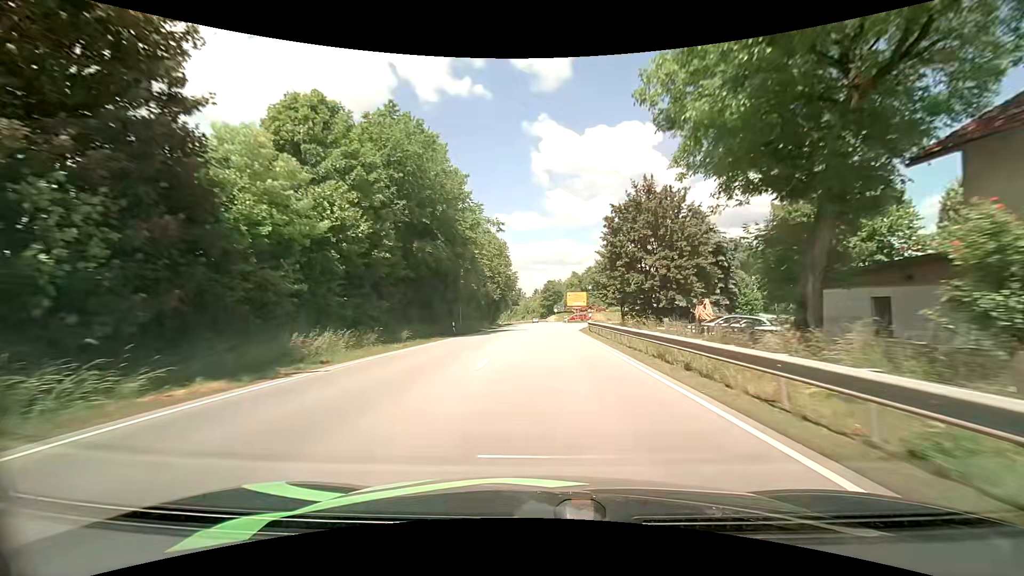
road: primary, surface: asphalt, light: Day
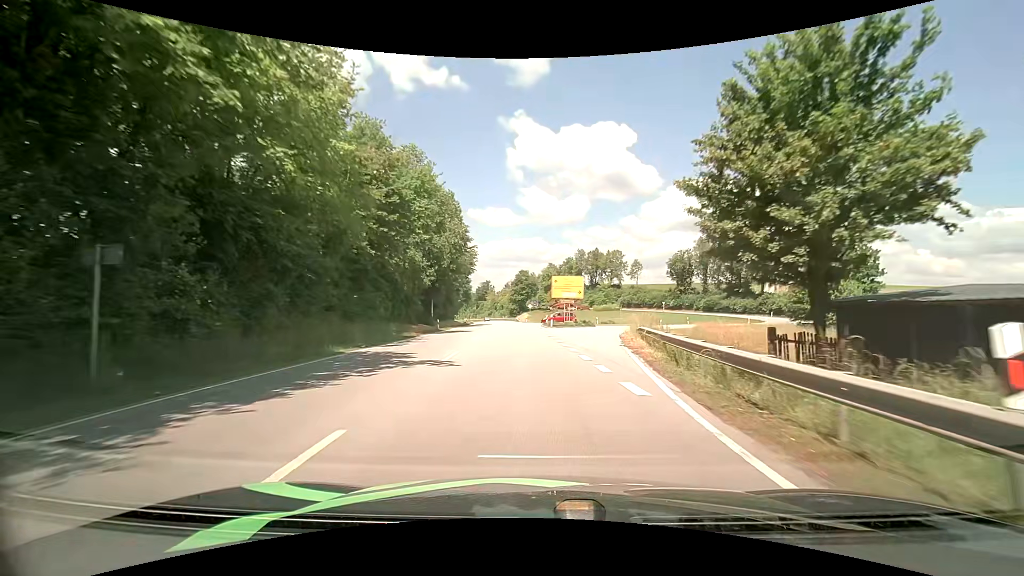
(+0.5, +33.9) m; +3°
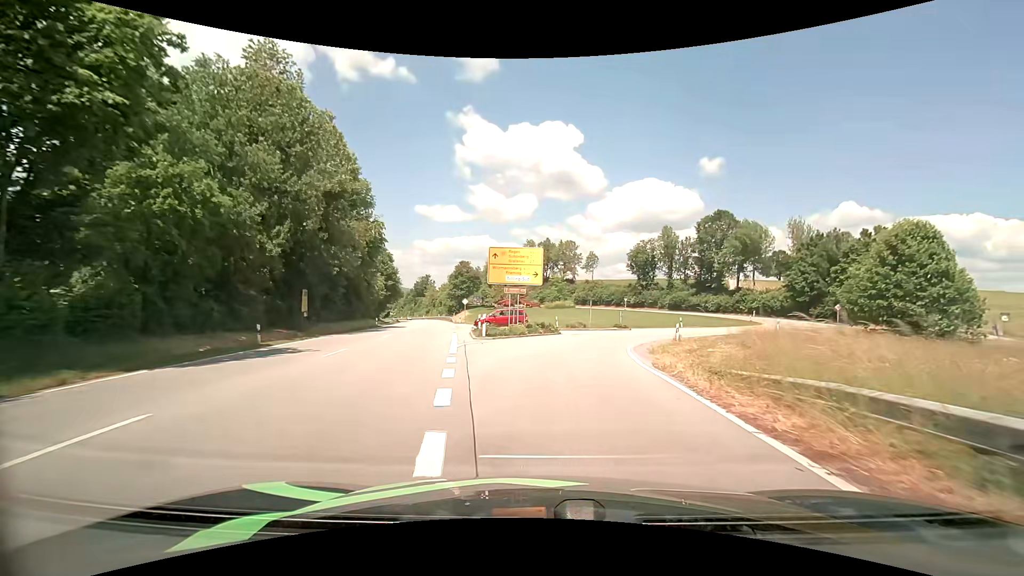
(+1.2, +21.8) m; +6°
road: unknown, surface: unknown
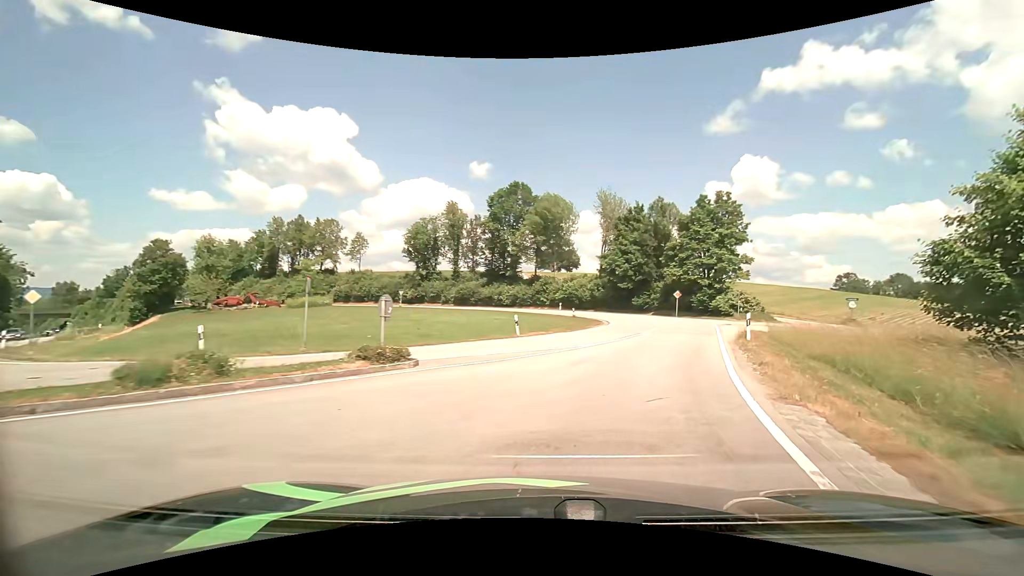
(+4.2, +29.3) m; +24°
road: tertiary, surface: asphalt
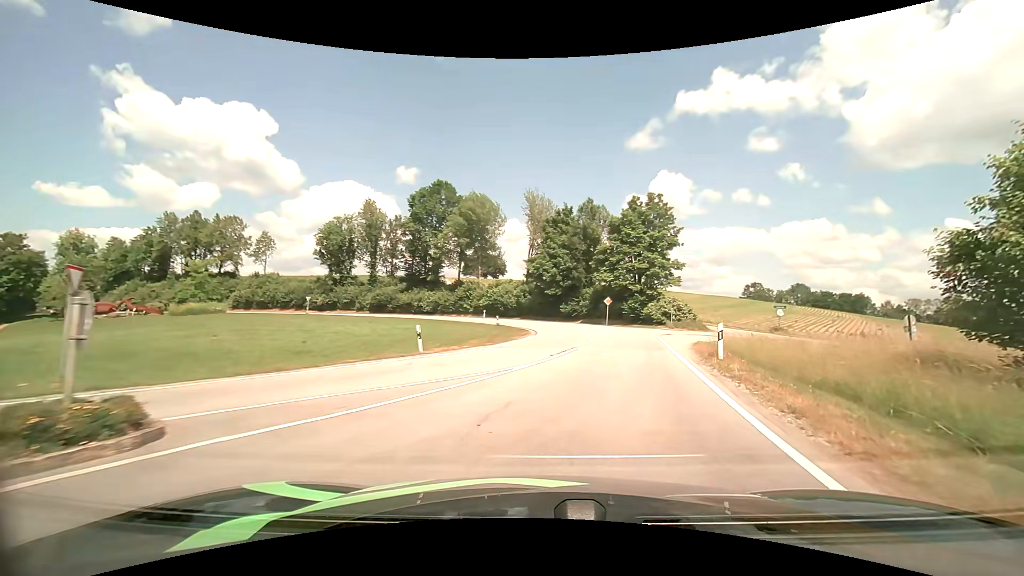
(+0.4, +5.5) m; +8°
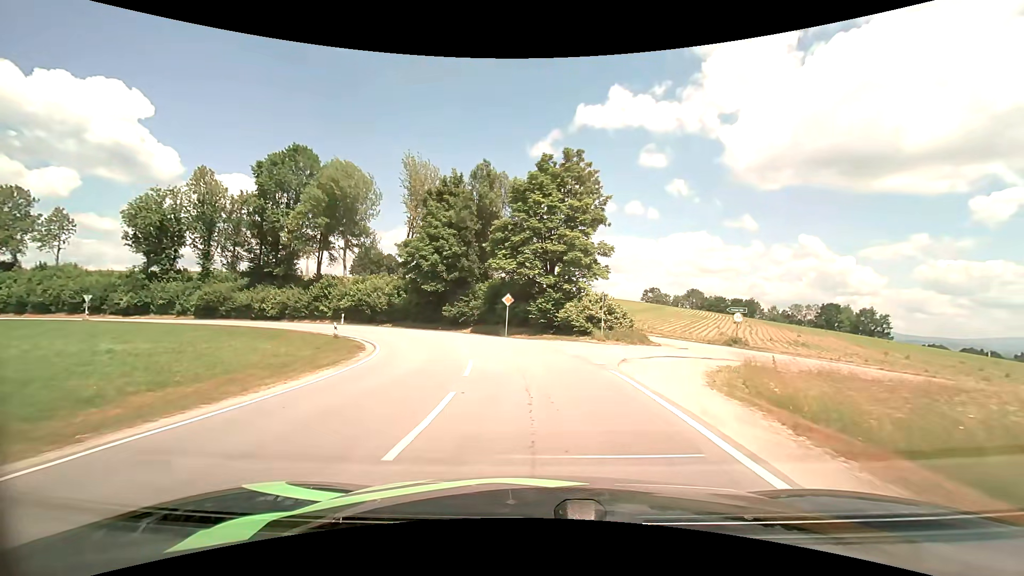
(+2.4, +16.6) m; +12°
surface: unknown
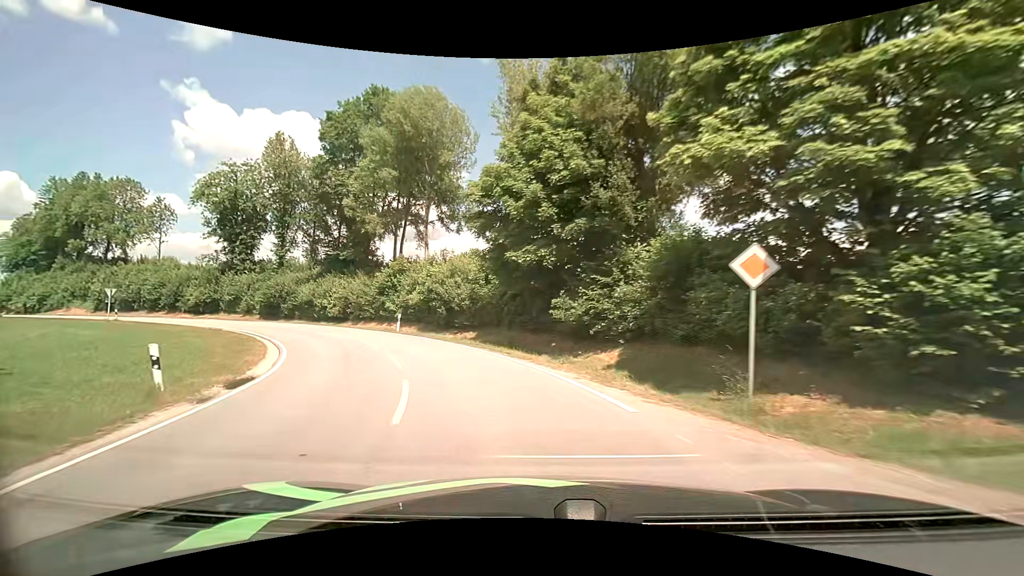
(-2.4, +23.4) m; -16°
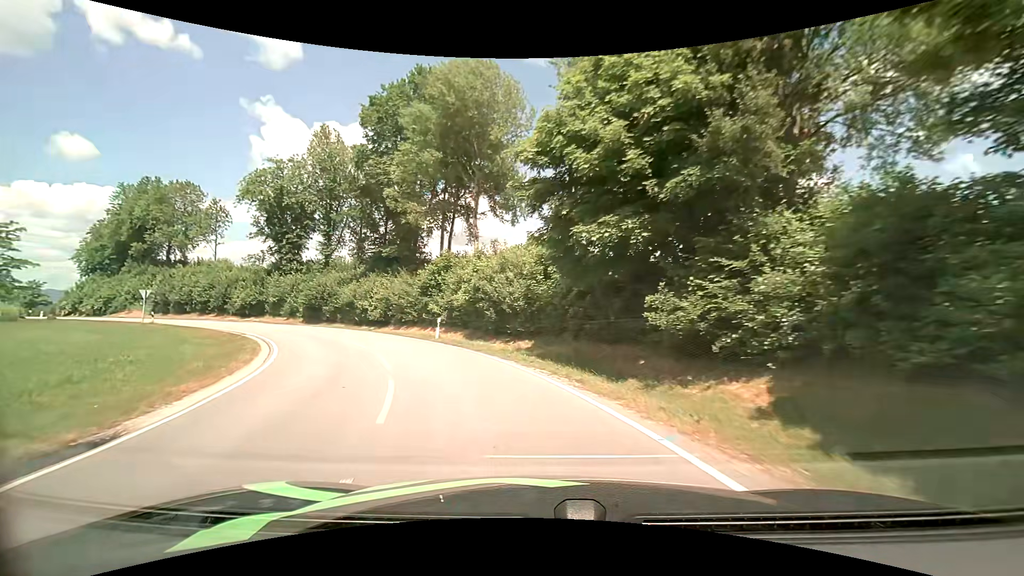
(-0.3, +6.1) m; -7°
(-1, +10) (-4, +19) (-9, +28) (-16, +36) (-23, +42) (-32, +47) (-41, +52) (-49, +57) (-58, +61) (-67, +66) m
